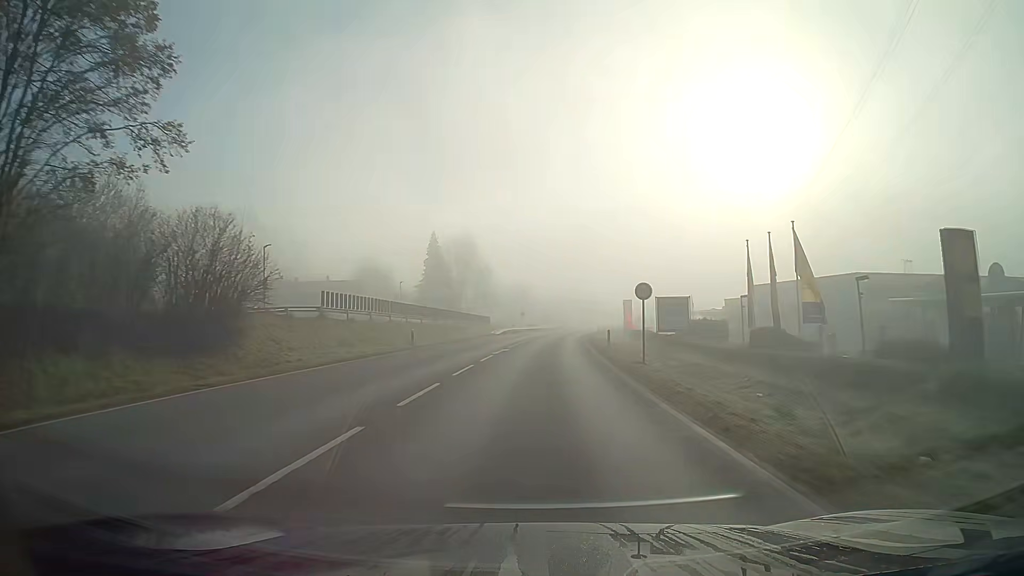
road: primary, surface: asphalt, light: Day
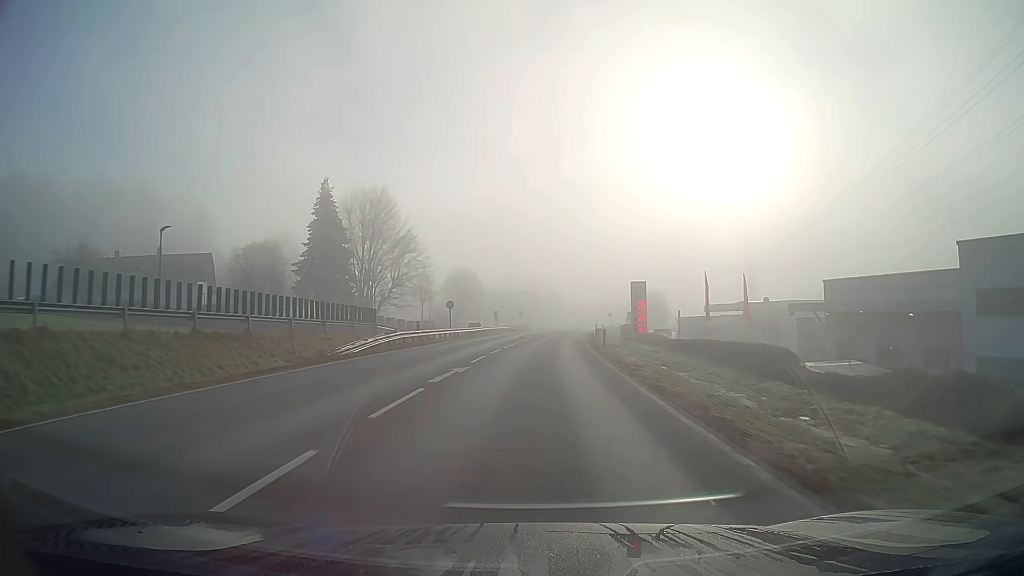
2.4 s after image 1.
(+1.4, +43.9) m; +4°
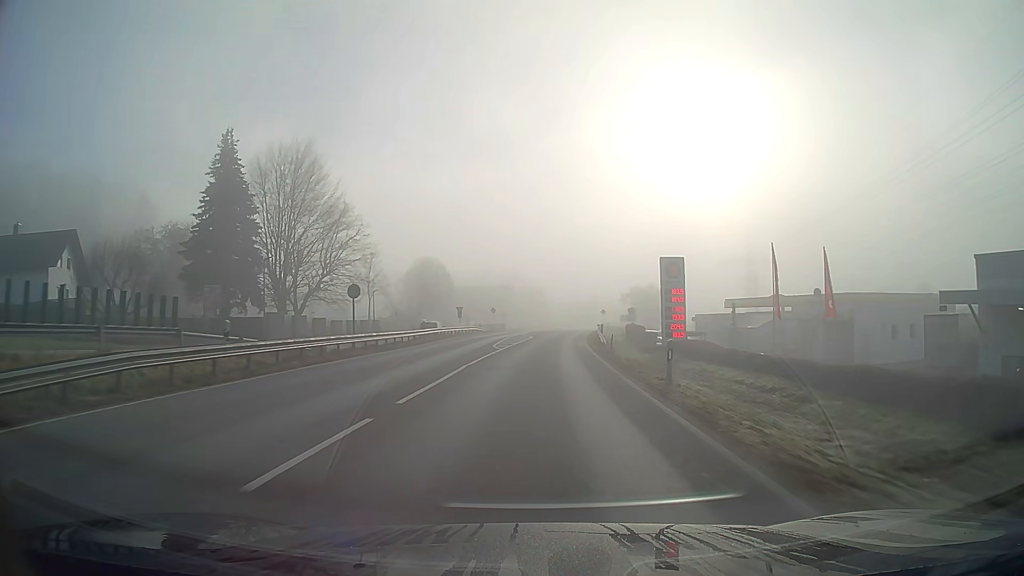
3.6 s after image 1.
(+0.3, +22.0) m; +2°
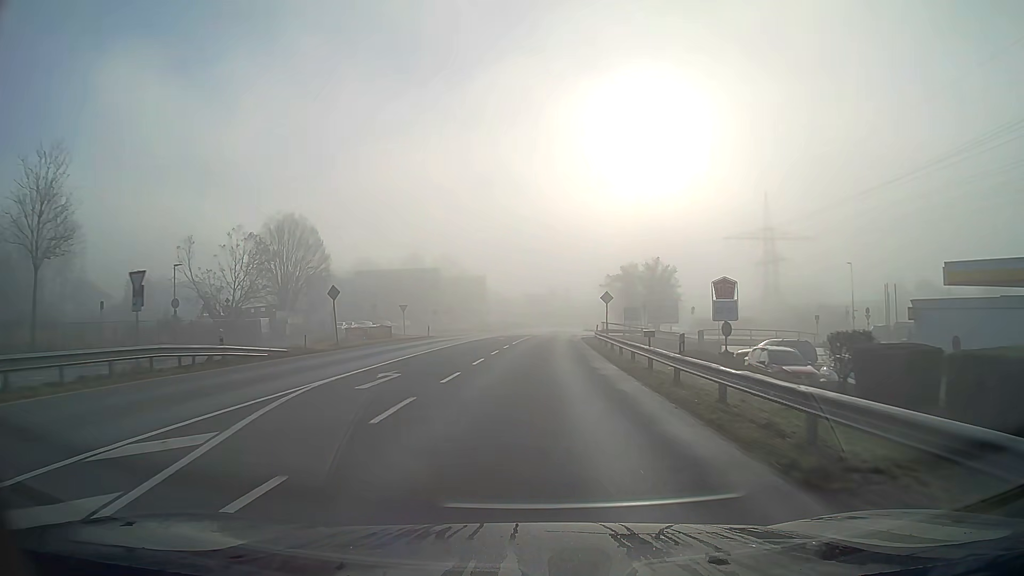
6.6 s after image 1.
(+2.1, +54.9) m; +4°
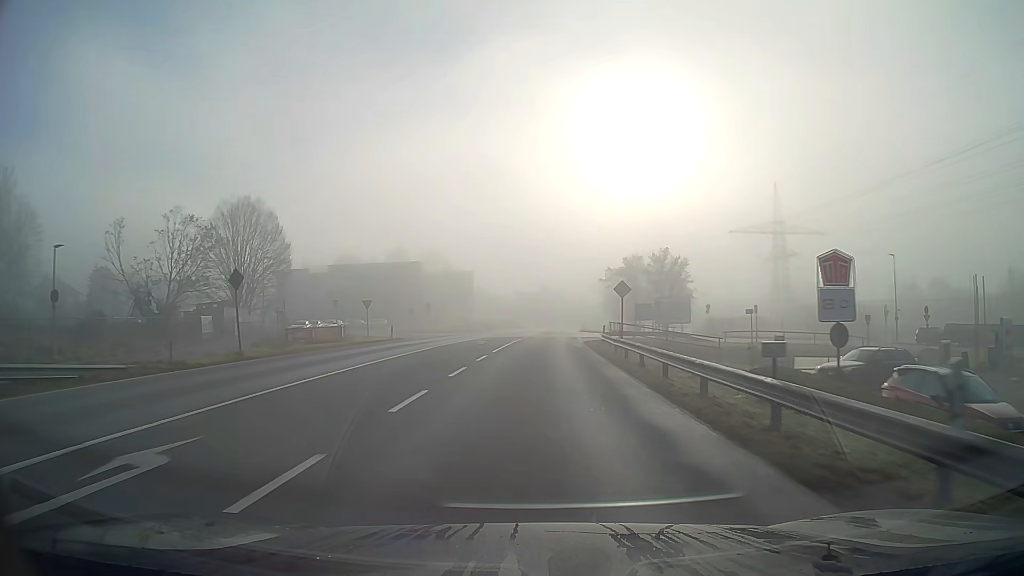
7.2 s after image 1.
(+0.1, +11.0) m; +1°
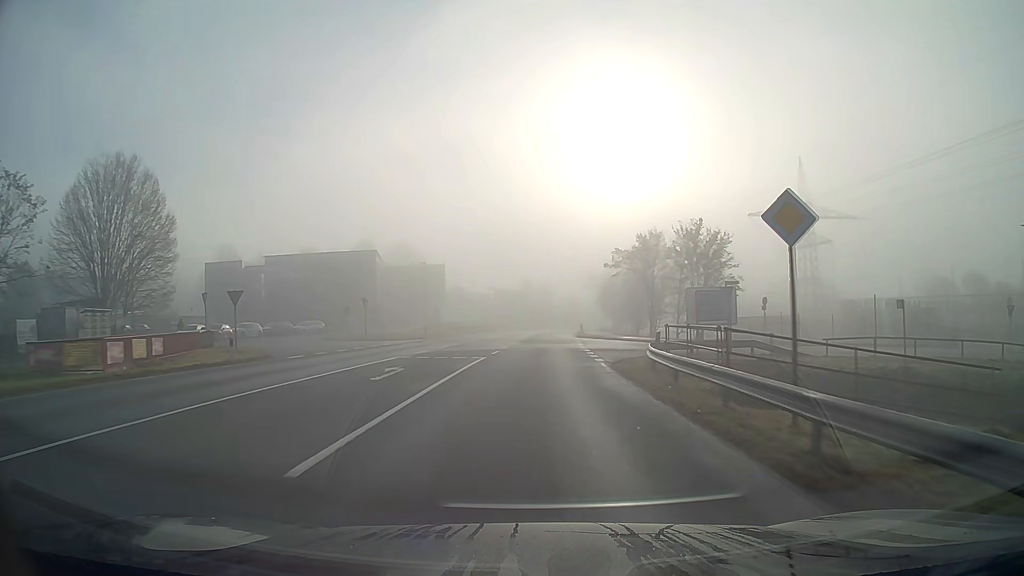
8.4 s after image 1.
(+0.3, +22.0) m; +1°
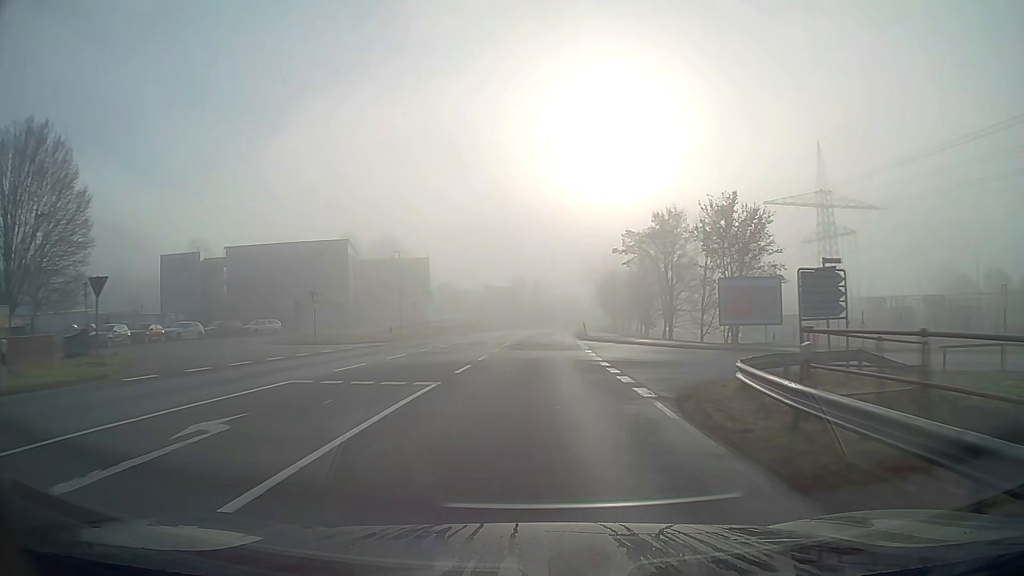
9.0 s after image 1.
(+0.1, +11.0) m; +1°
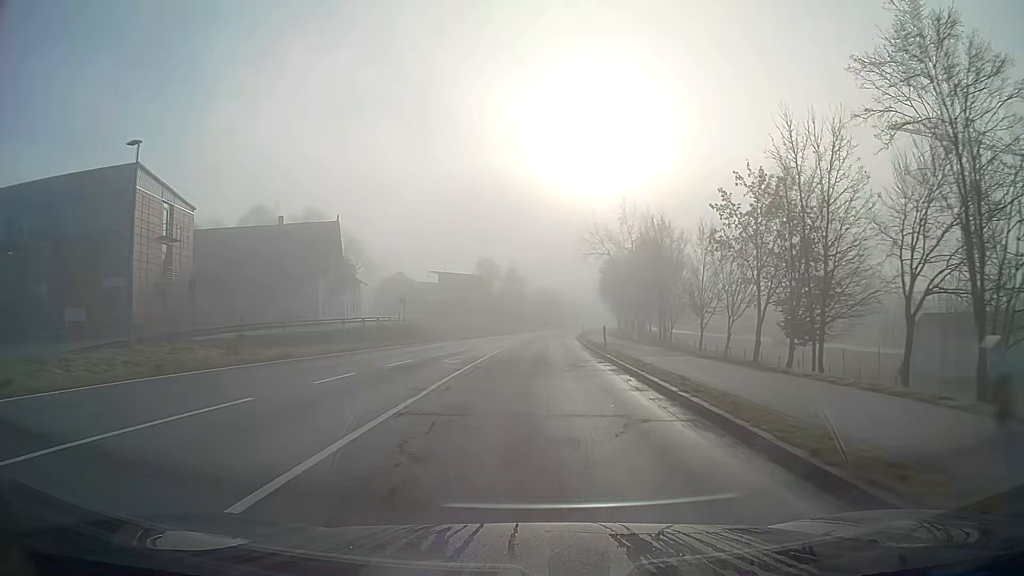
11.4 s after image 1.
(+0.7, +43.9) m; +2°
